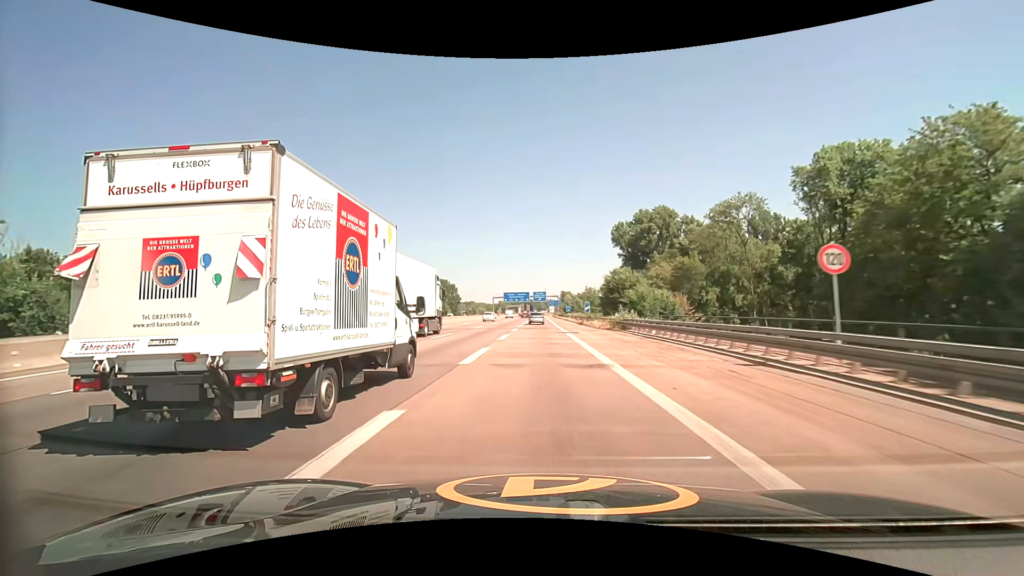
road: motorway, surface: asphalt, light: Day
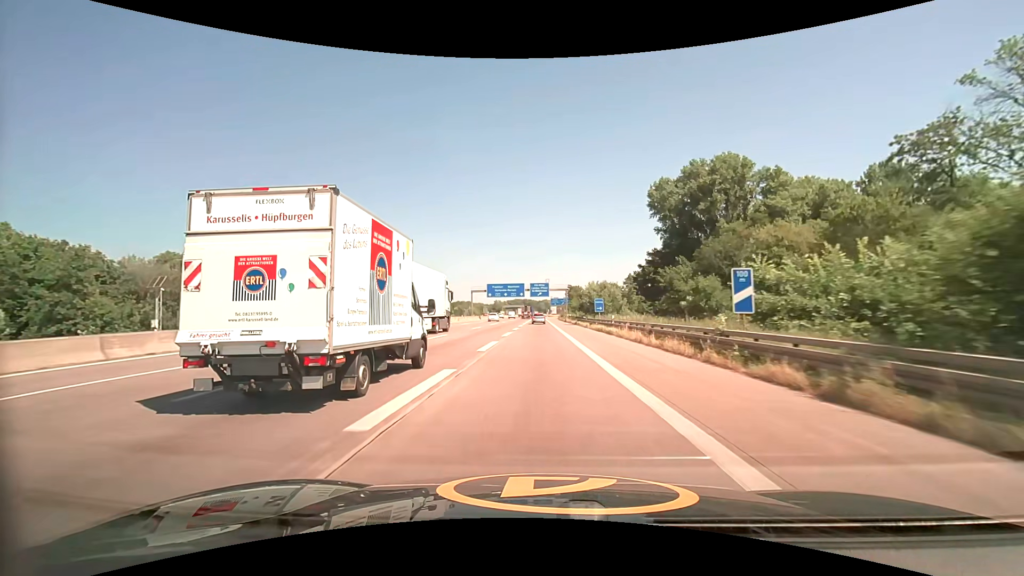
(-0.2, +54.8) m; 0°
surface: concrete
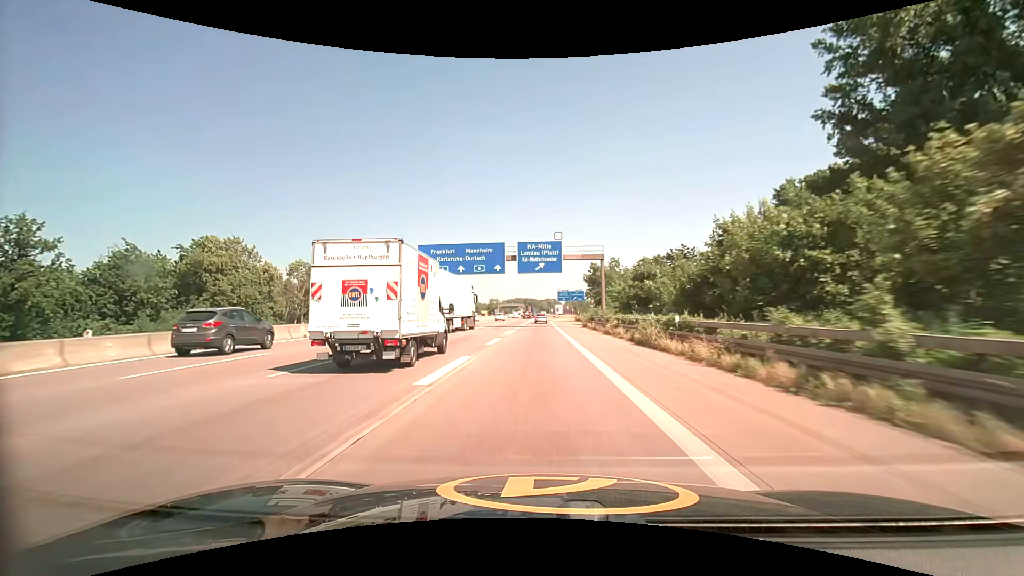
(+0.1, +68.1) m; 0°
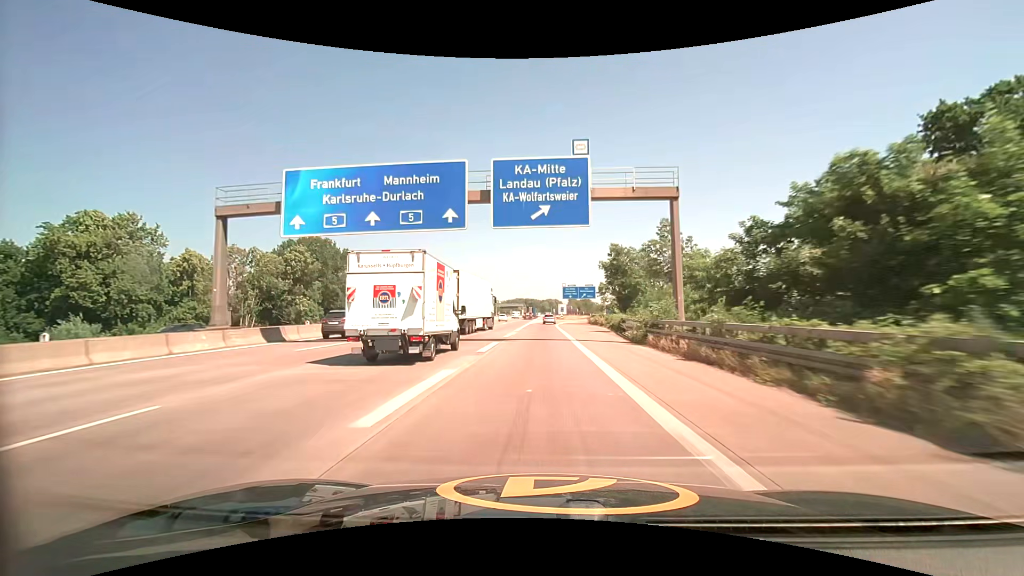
(-0.1, +27.4) m; 0°
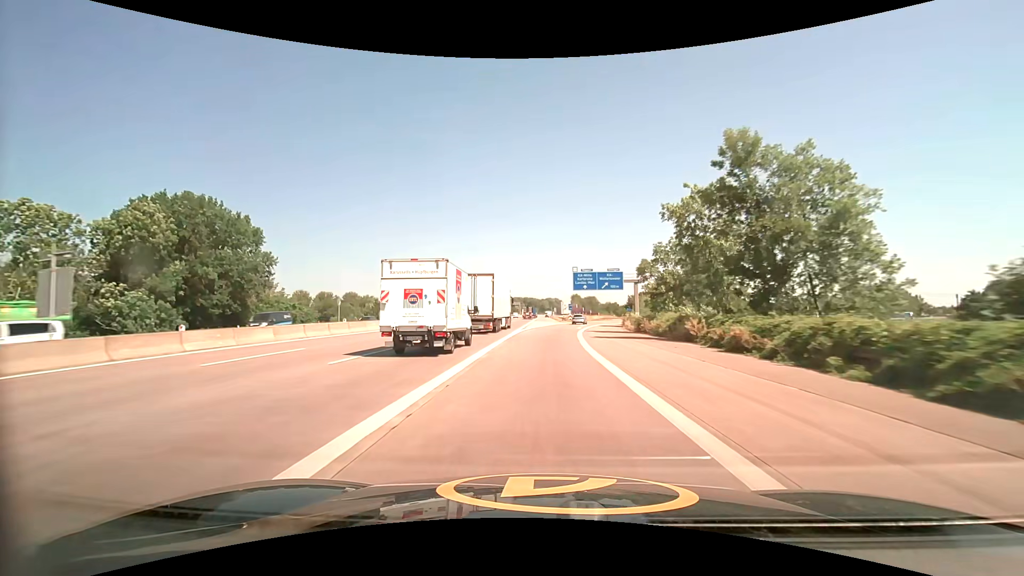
(-0.1, +41.6) m; 0°
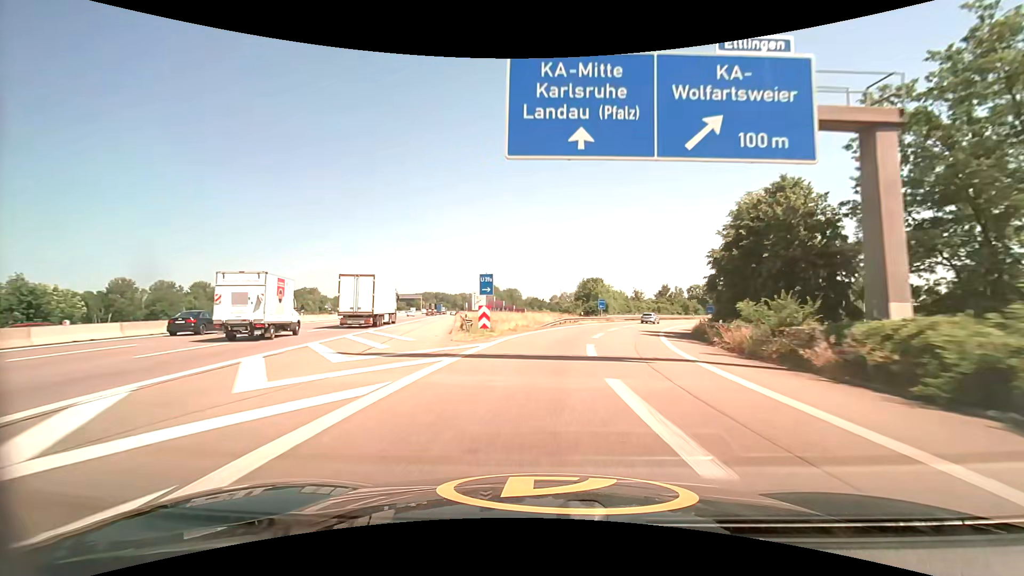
(+3.7, +68.8) m; +9°
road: motorway_link
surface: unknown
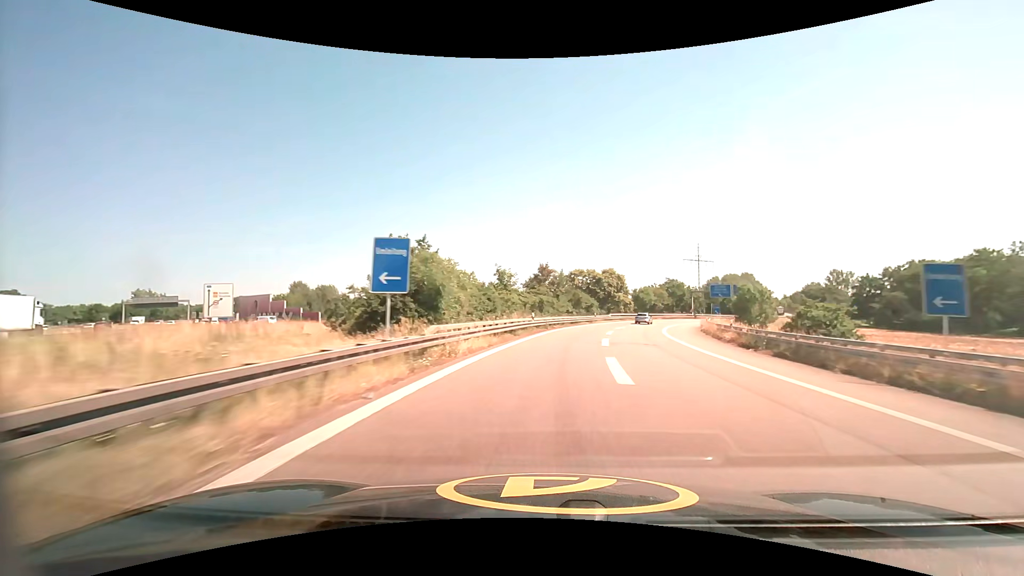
(+8.0, +53.3) m; +18°
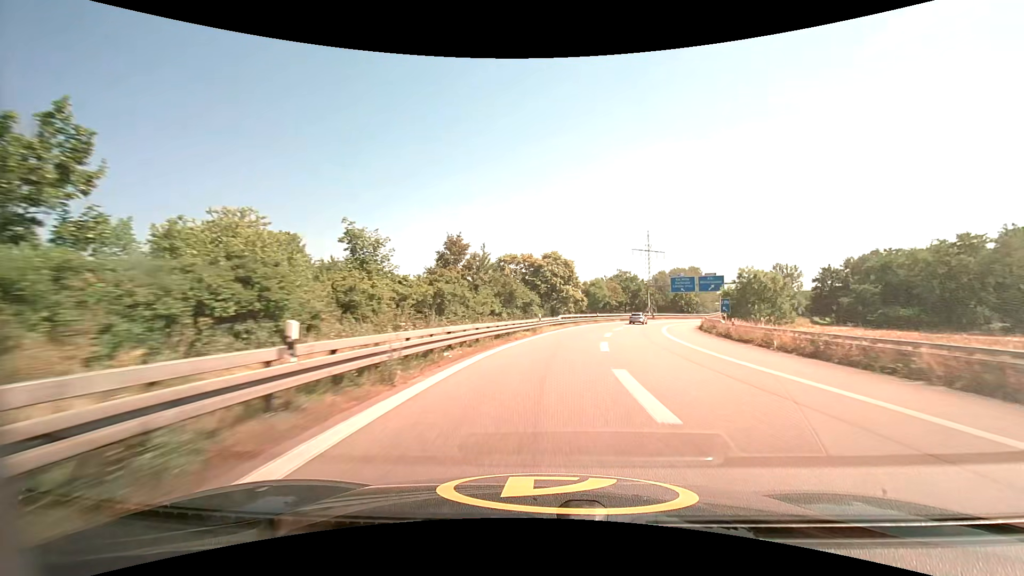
(+1.9, +27.2) m; +8°
